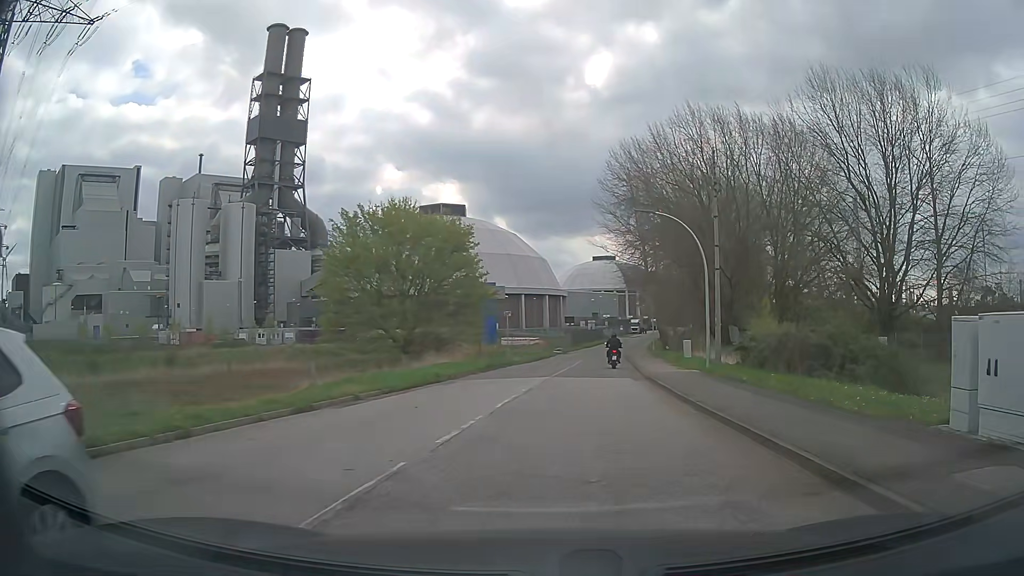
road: residential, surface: asphalt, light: Day
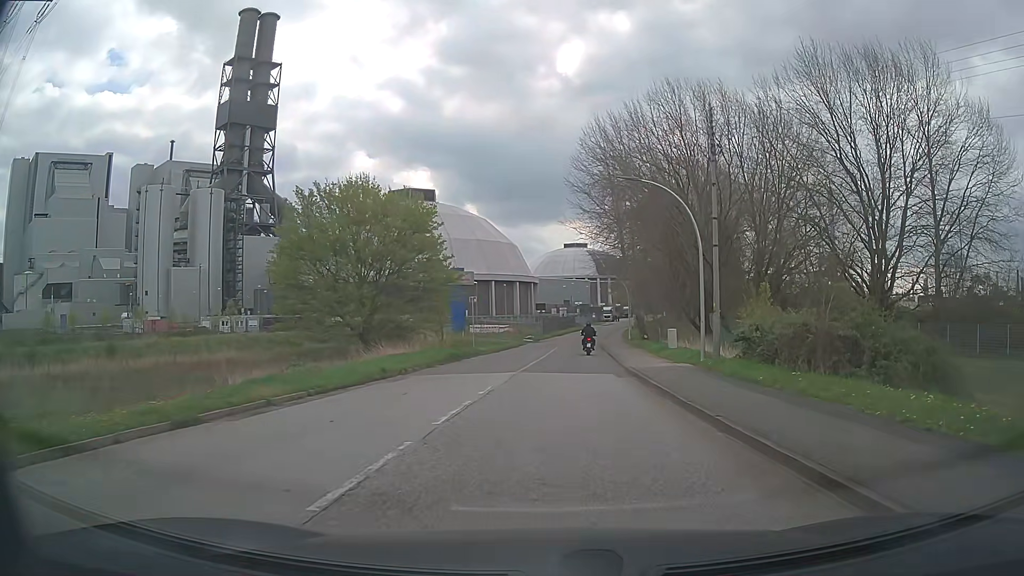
(+0.1, +3.8) m; +3°
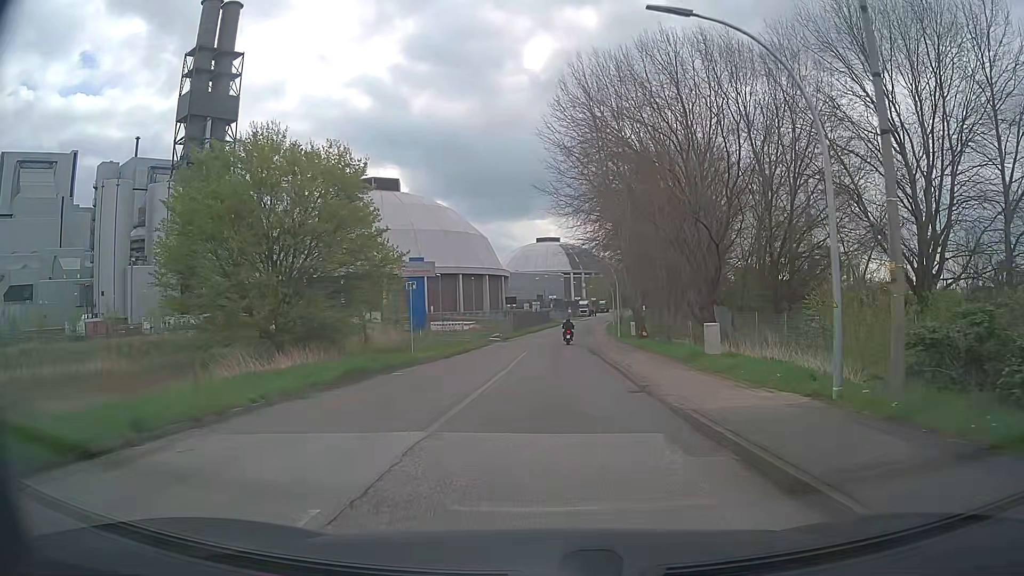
(+0.3, +12.0) m; +2°
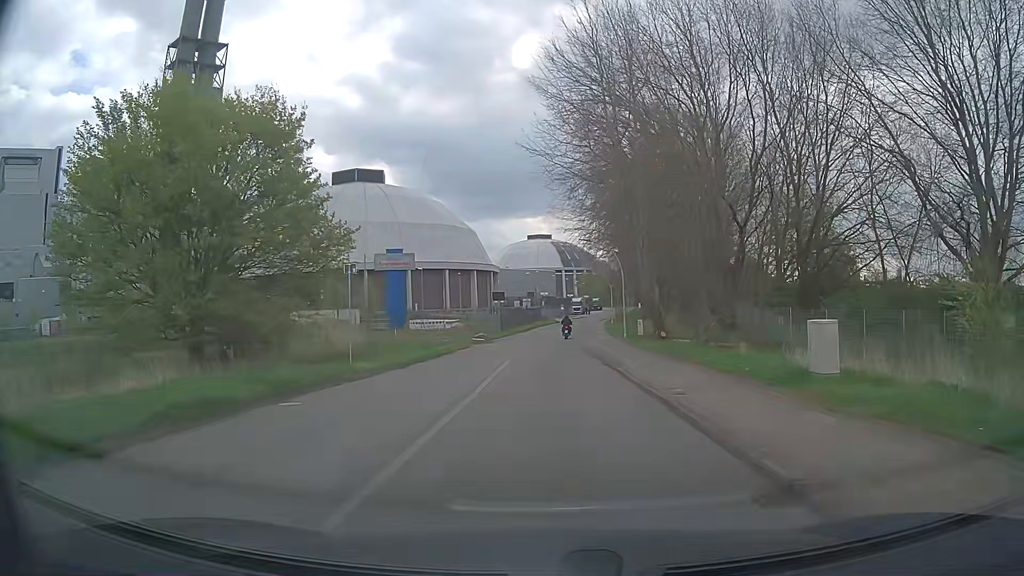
(+0.1, +8.7) m; +1°
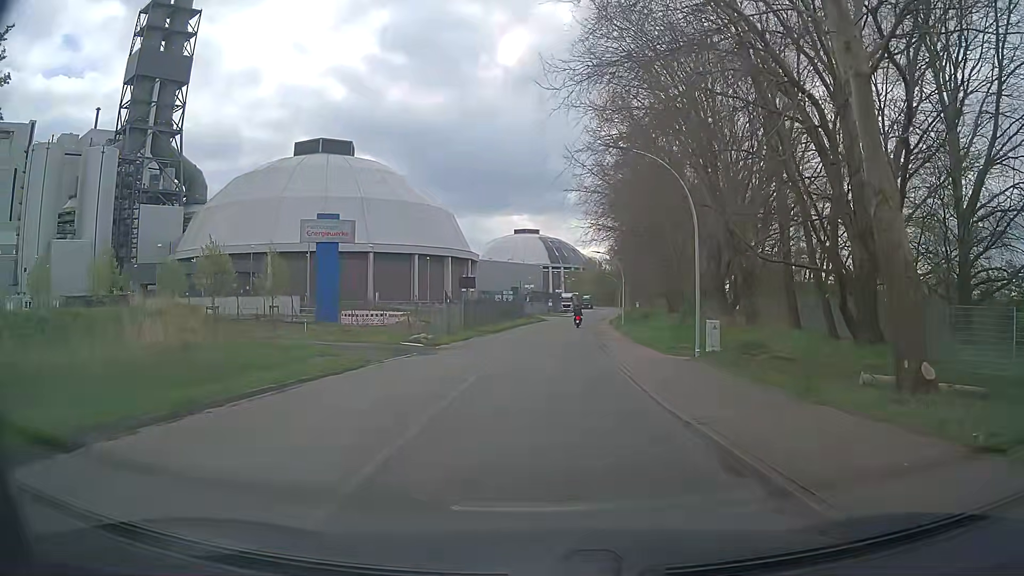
(+0.2, +22.4) m; +1°
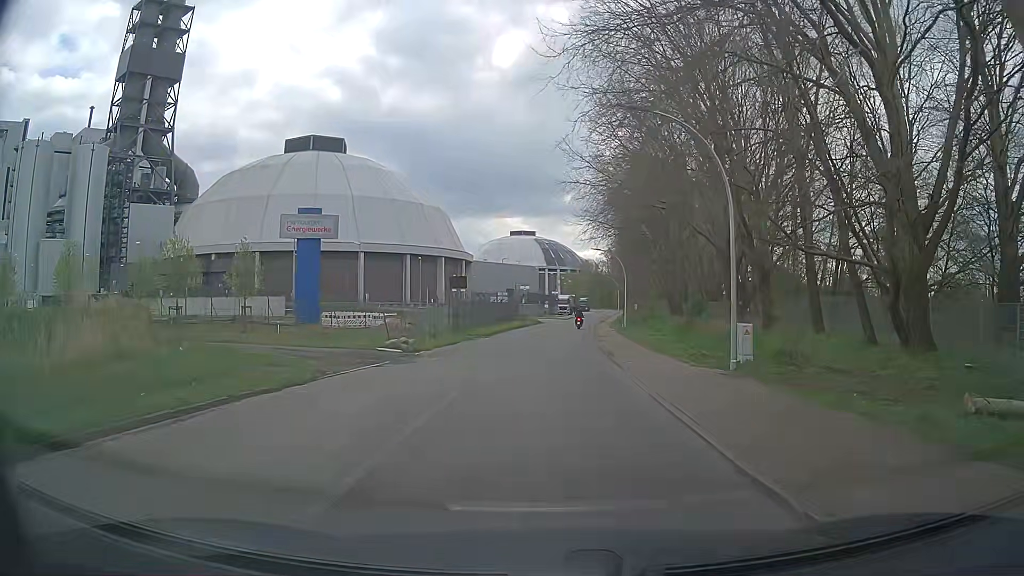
(0.0, +4.1) m; 0°
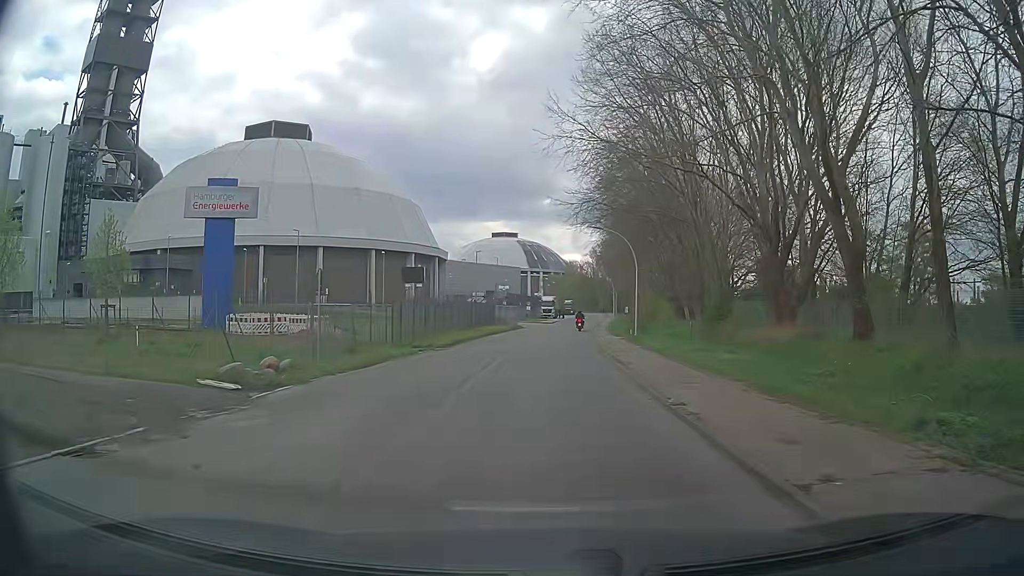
(+0.4, +13.9) m; +2°
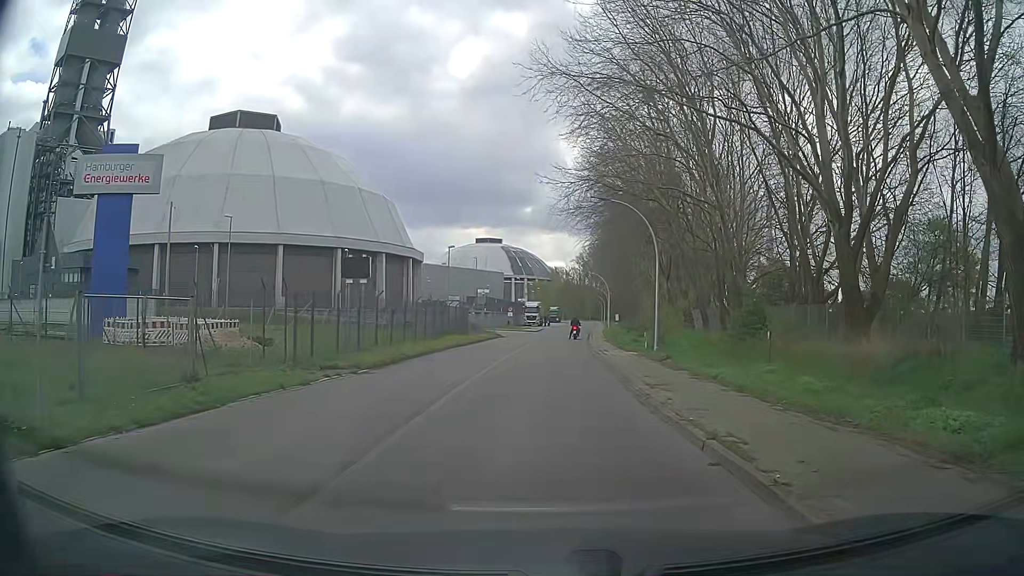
(+0.2, +11.0) m; +2°
